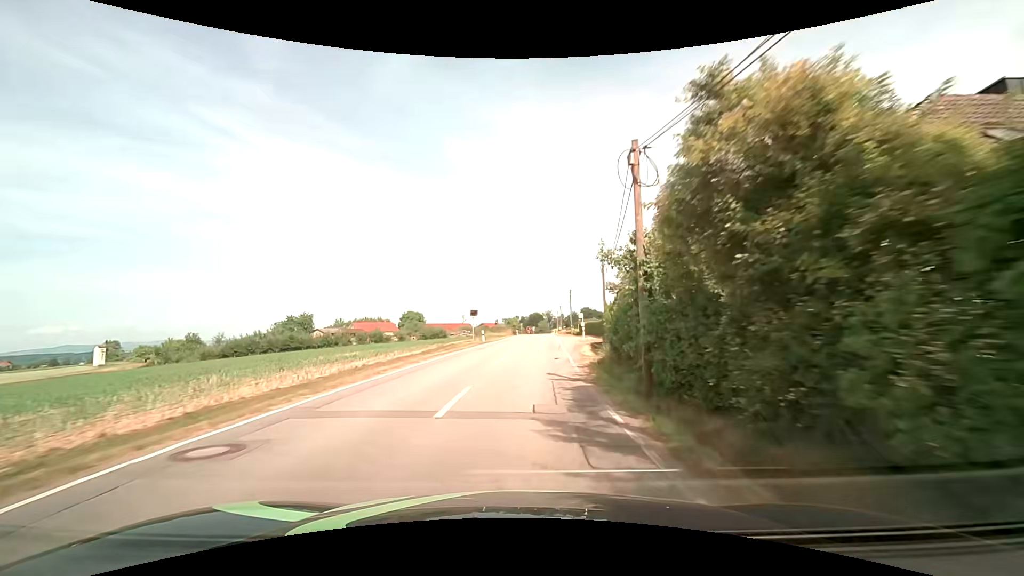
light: Day
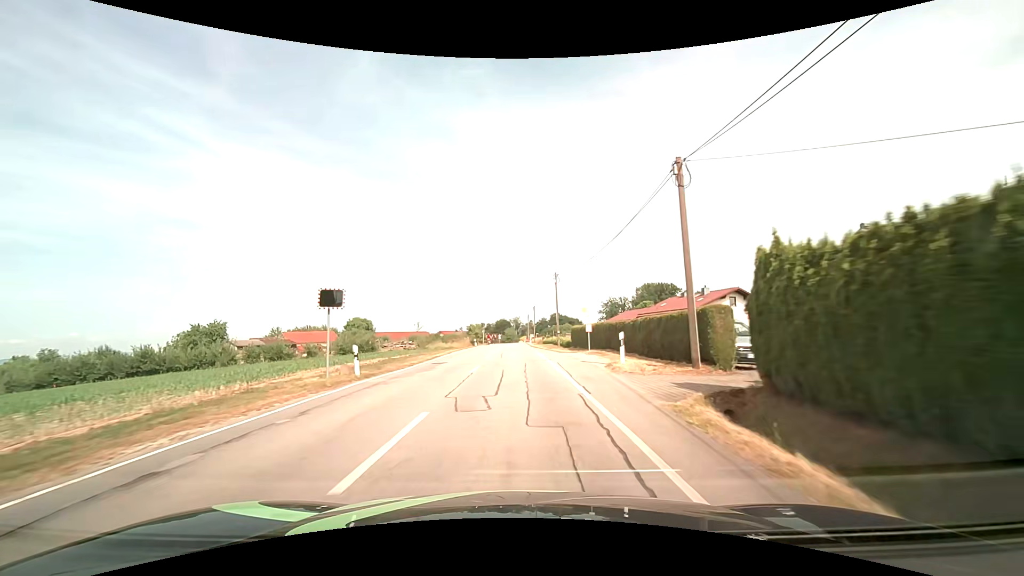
(+1.0, +27.2) m; +3°
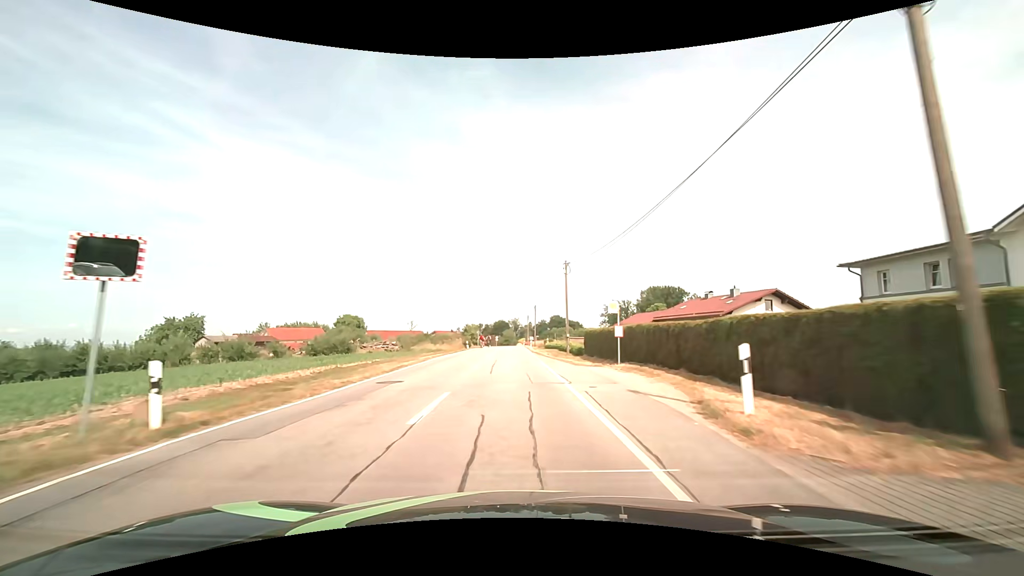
(0.0, +9.1) m; 0°
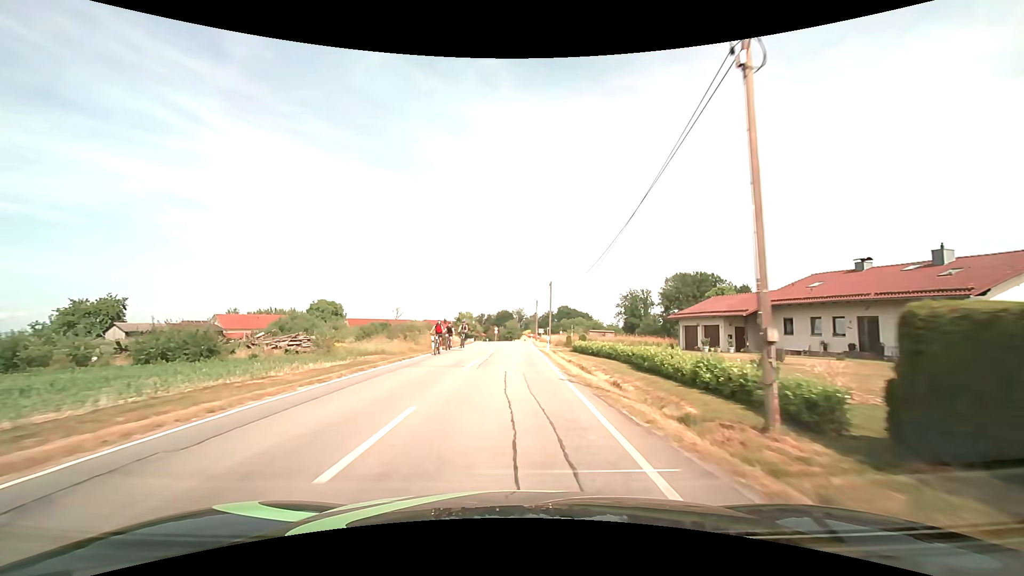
(+0.1, +27.3) m; 0°
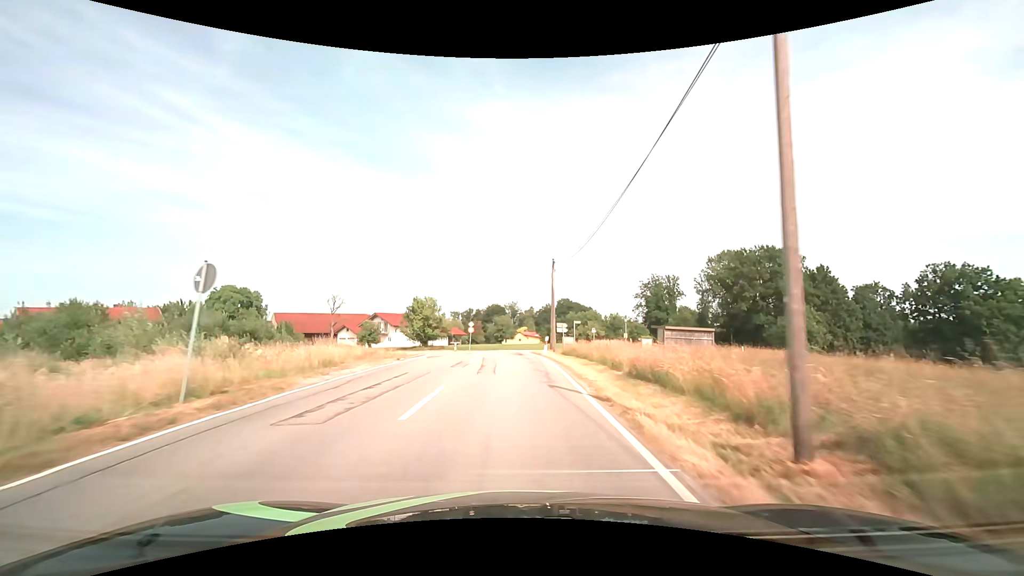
(0.0, +45.7) m; +1°
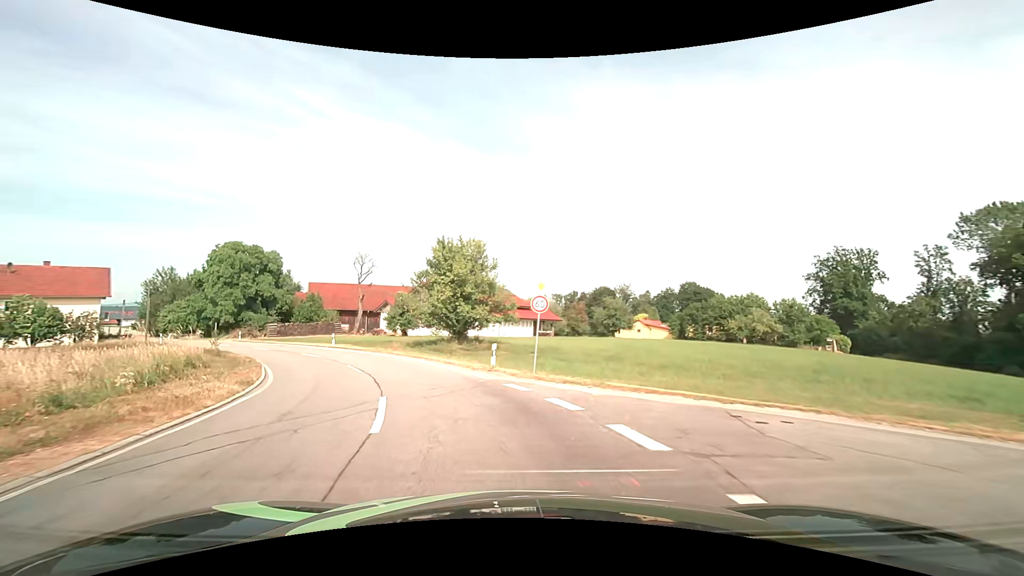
(-1.8, +38.1) m; -12°
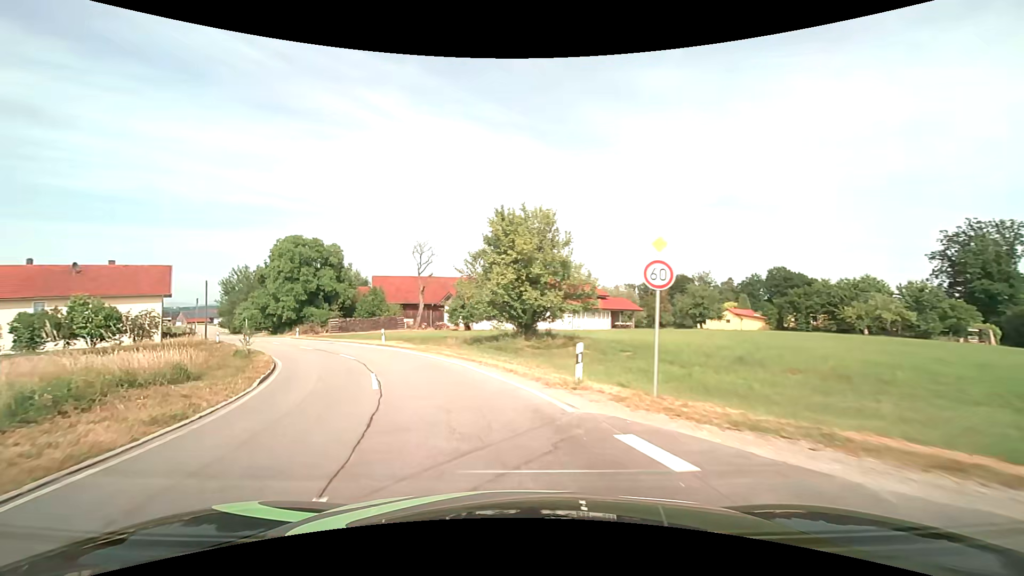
(-0.4, +6.9) m; -7°
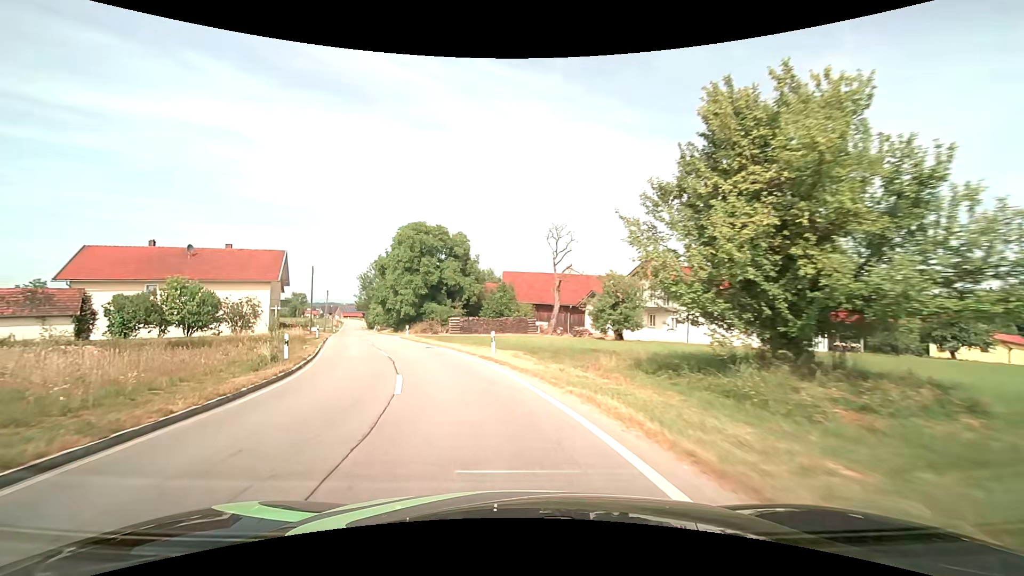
(-2.2, +14.0) m; -16°
(-1, +10) (-3, +20) (-6, +29) (-10, +39) (-13, +48) (-17, +57) (-20, +67) (-23, +76) (-26, +86) (-30, +95) m
